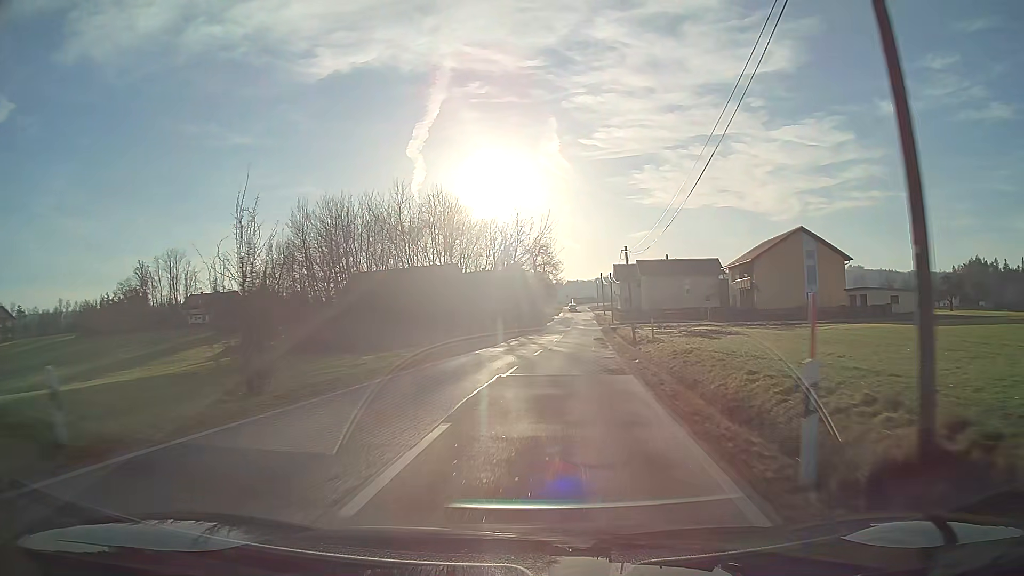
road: tertiary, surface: asphalt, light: Day
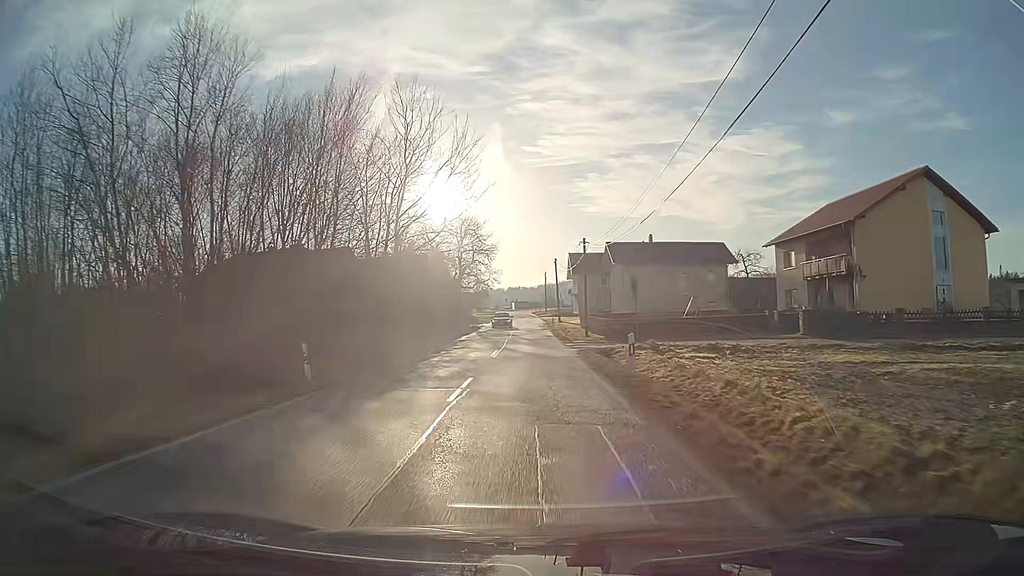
(+1.9, +37.4) m; +4°
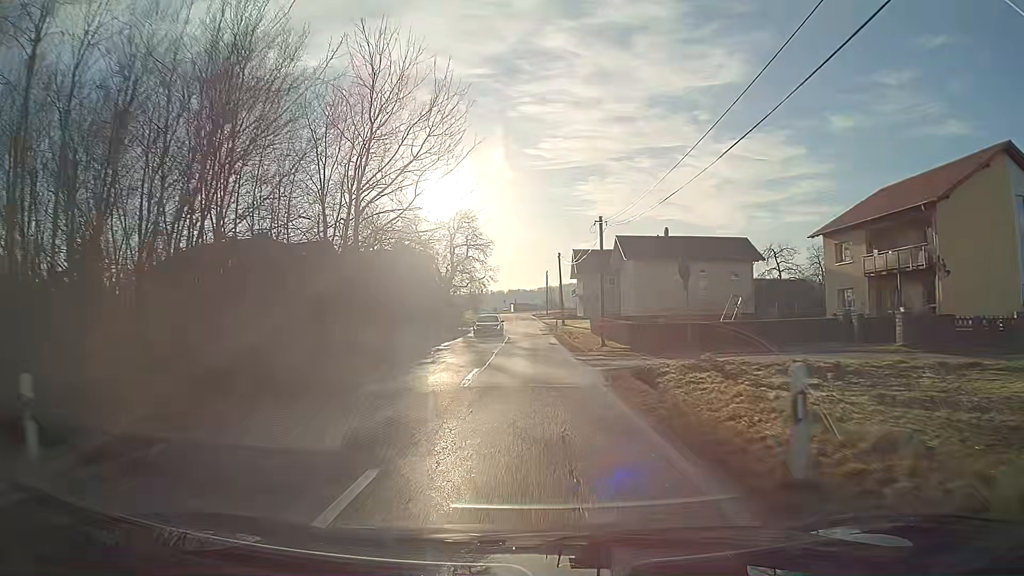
(0.0, +9.3) m; 0°
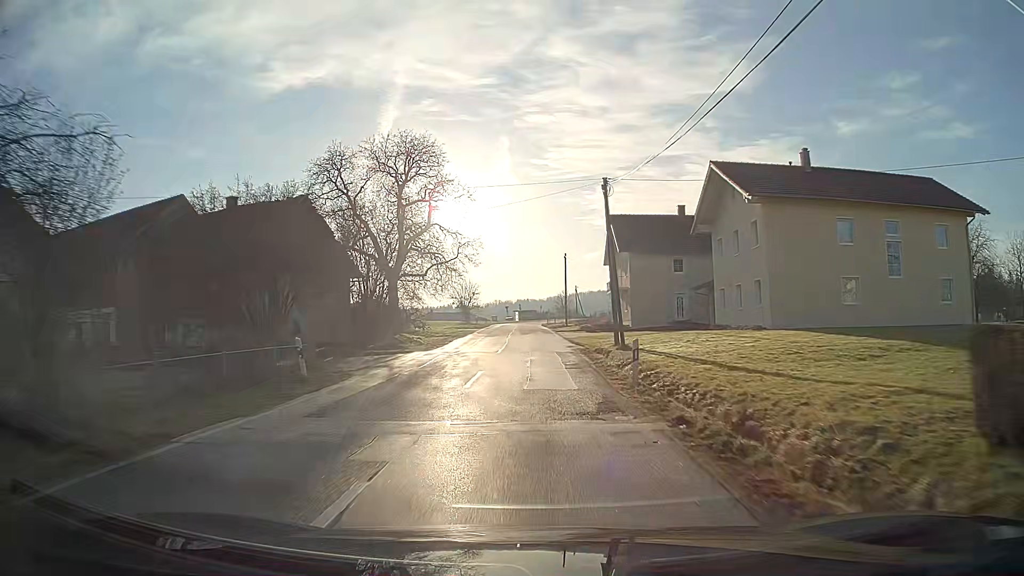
(-0.1, +36.8) m; -1°
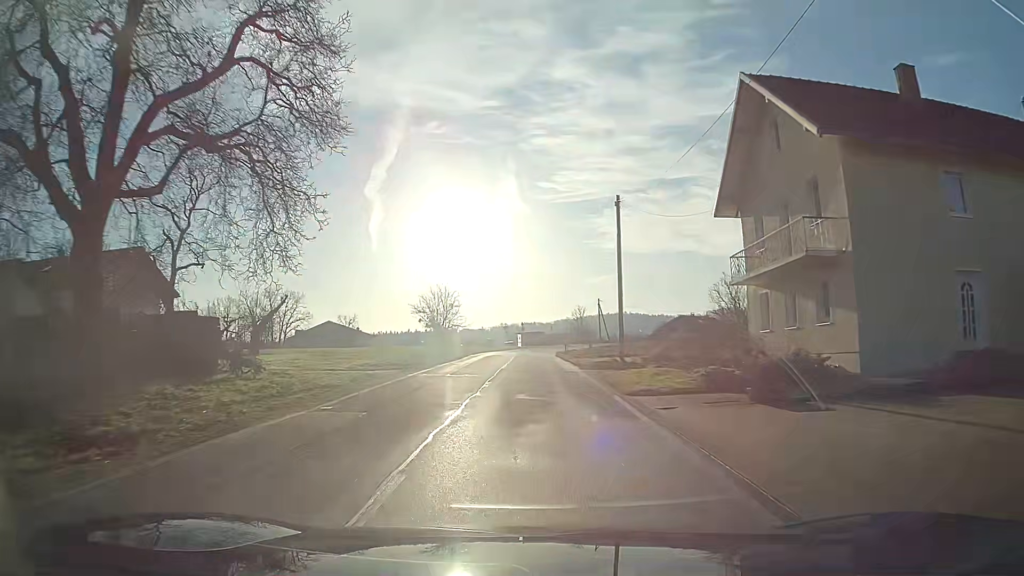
(-0.1, +35.5) m; 0°
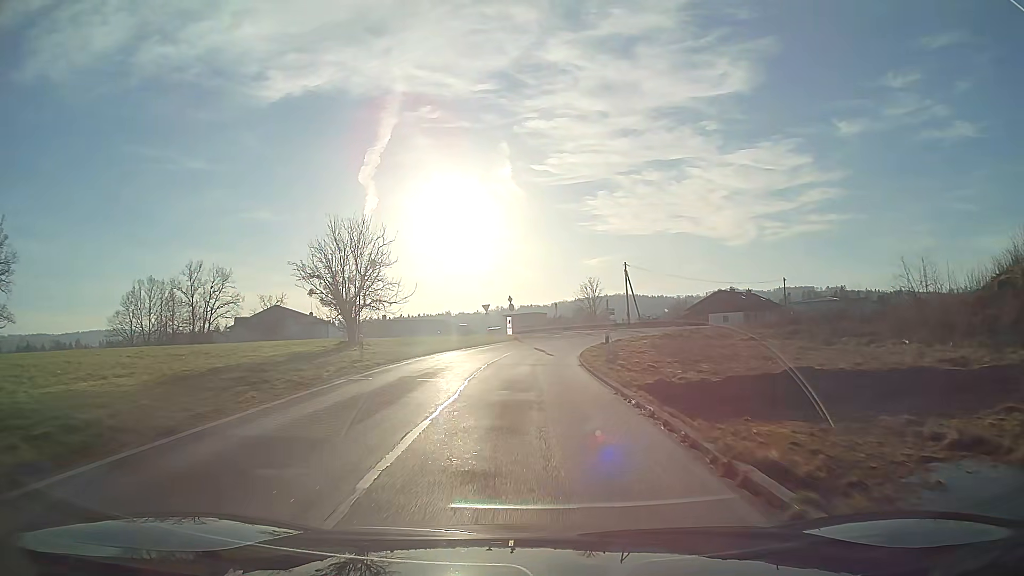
(+0.1, +33.1) m; 0°
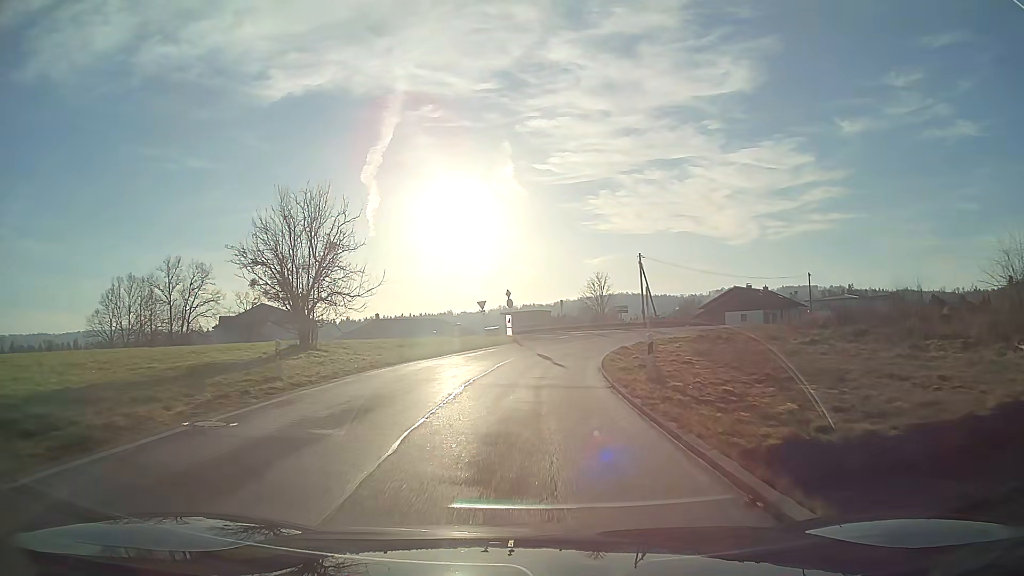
(0.0, +8.1) m; 0°
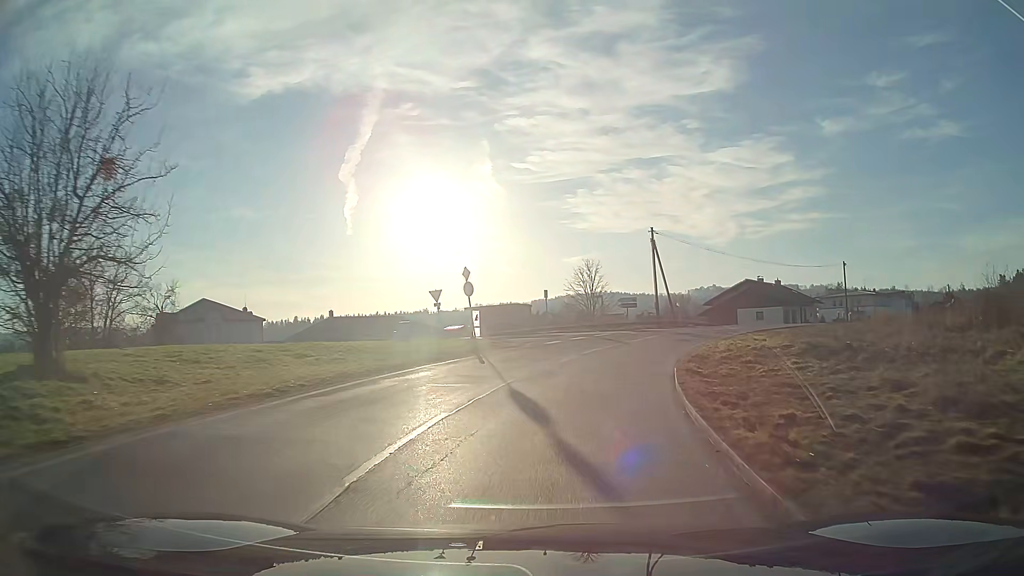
(+0.3, +15.8) m; +4°
(+1, +10) (+3, +20) (+6, +29) (+12, +37) (+19, +45) (+26, +51) (+34, +58) (+41, +64) (+49, +71) (+56, +77) m
